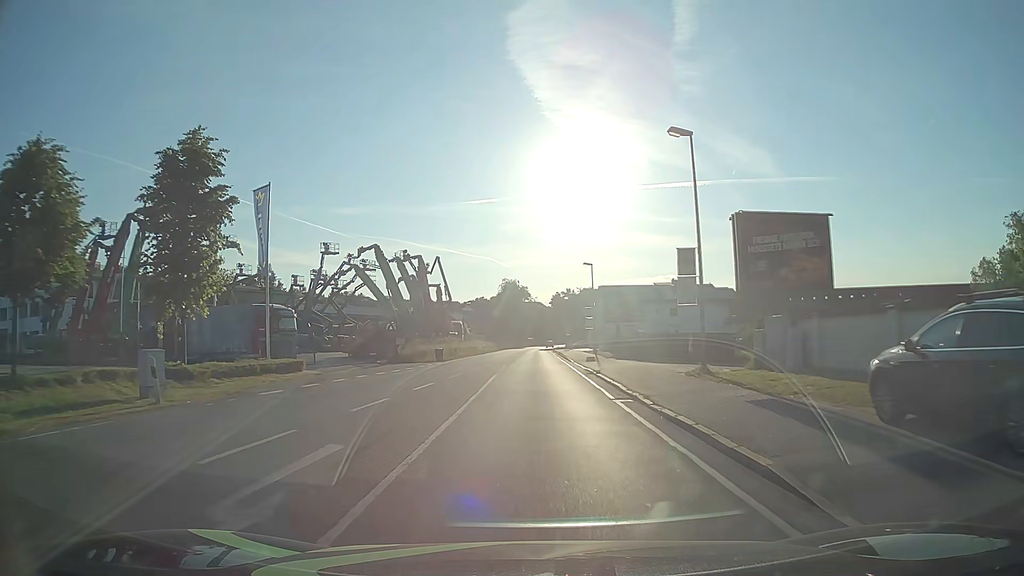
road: primary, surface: asphalt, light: Day
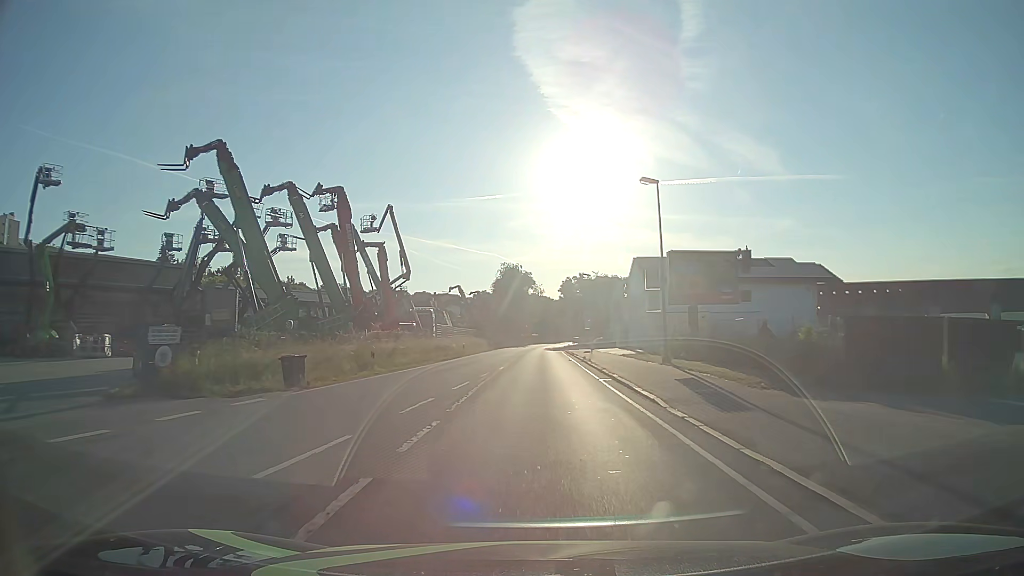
(0.0, +30.5) m; 0°
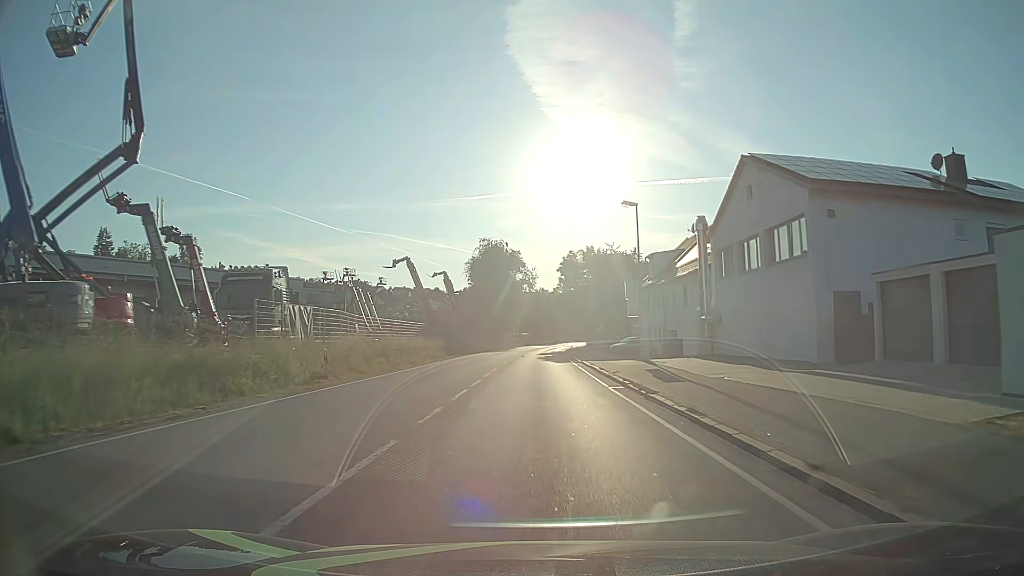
(0.0, +38.0) m; 0°
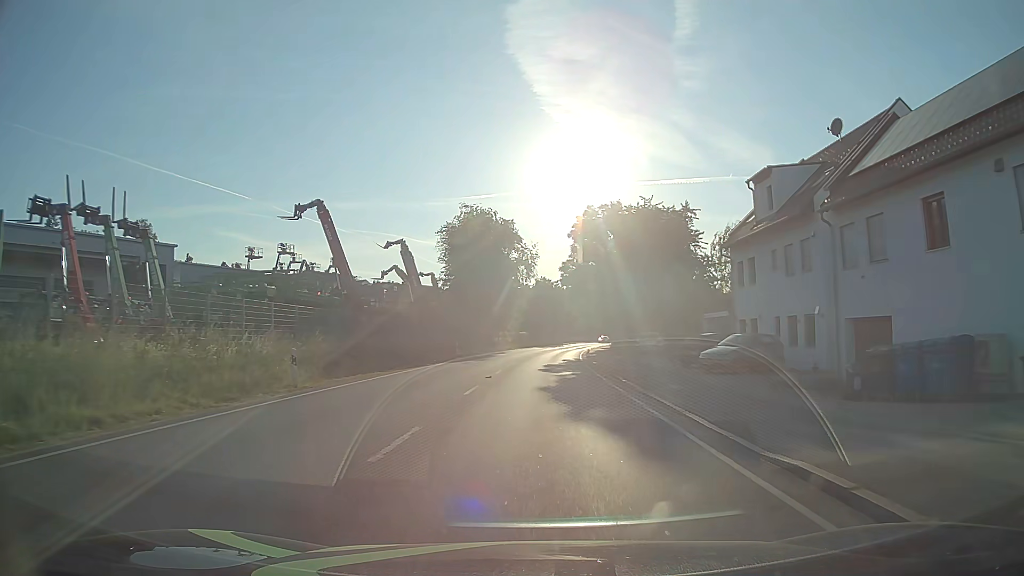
(0.0, +30.2) m; 0°
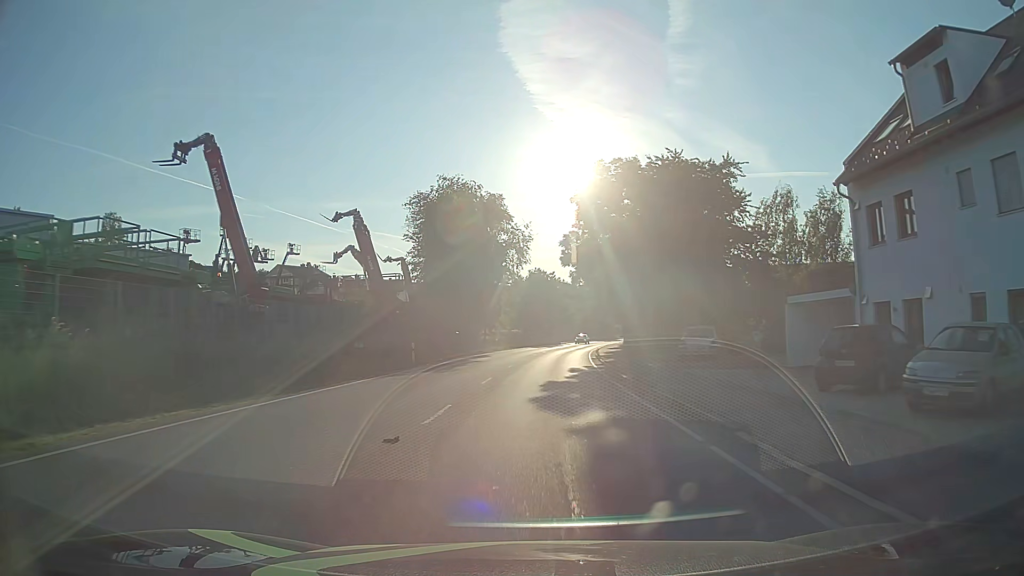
(0.0, +15.0) m; +1°
(0, +10) (0, +20) (0, +30) (+1, +40) (+2, +50) (+3, +60) (+4, +70) (+5, +80) (+6, +90) (+8, +100) m
